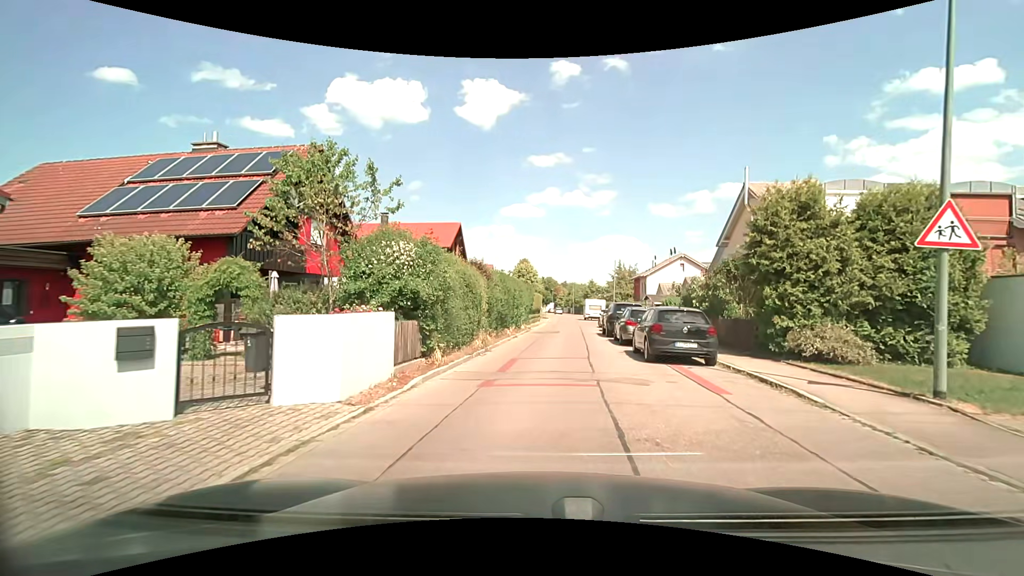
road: residential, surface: asphalt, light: Day
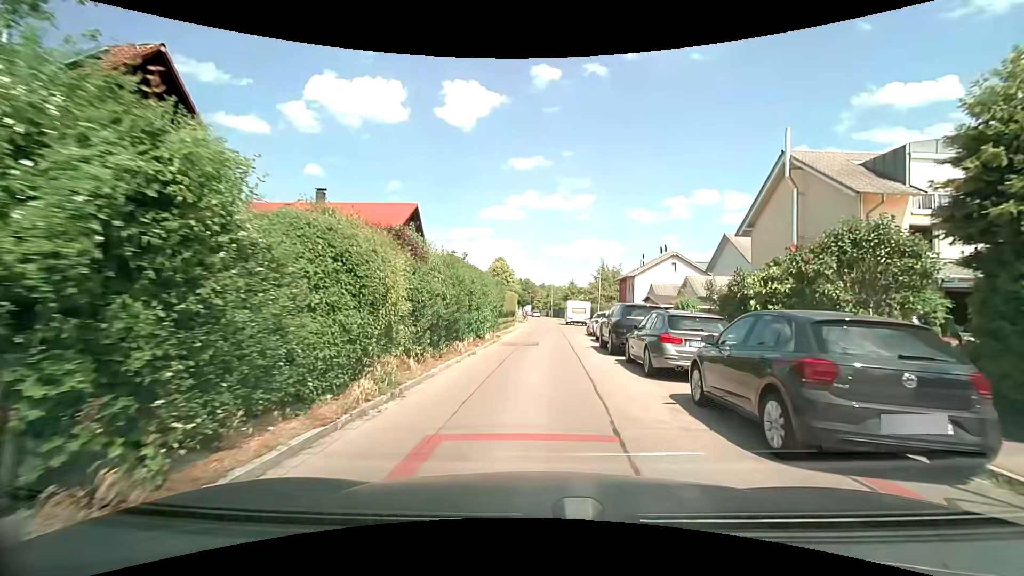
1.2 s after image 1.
(+0.2, +8.2) m; +3°
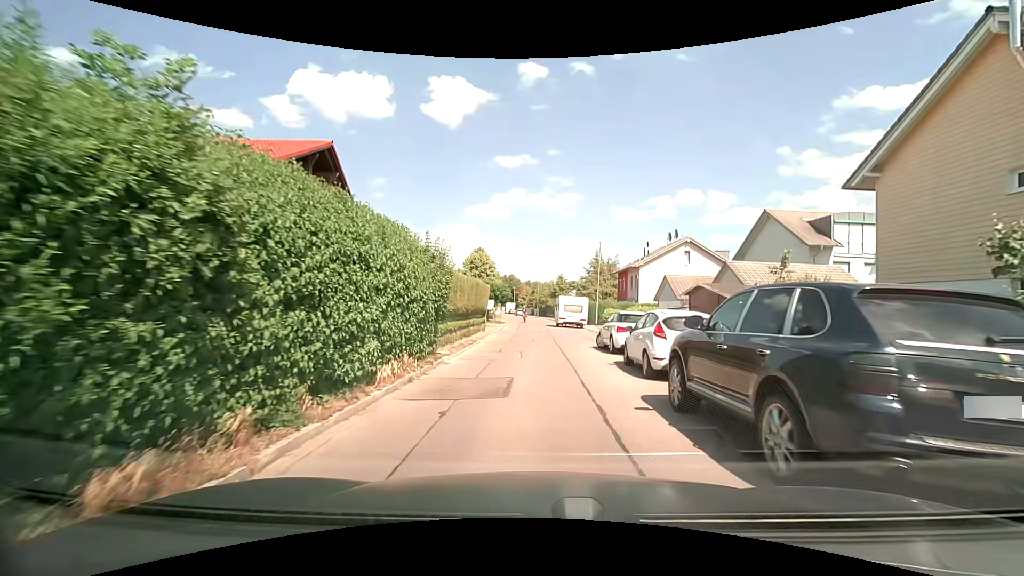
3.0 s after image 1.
(+0.2, +12.0) m; +2°
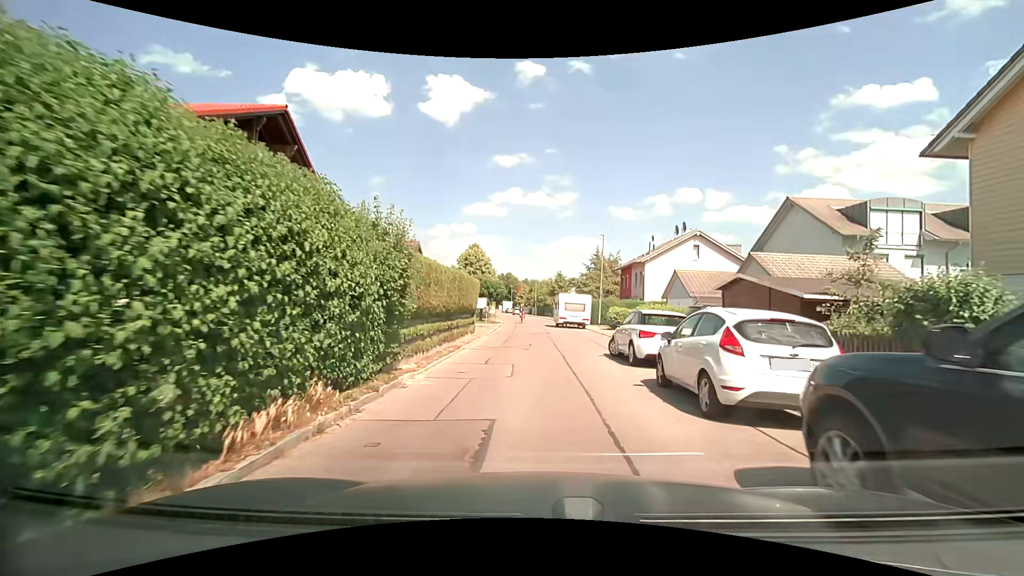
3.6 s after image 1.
(0.0, +3.8) m; 0°
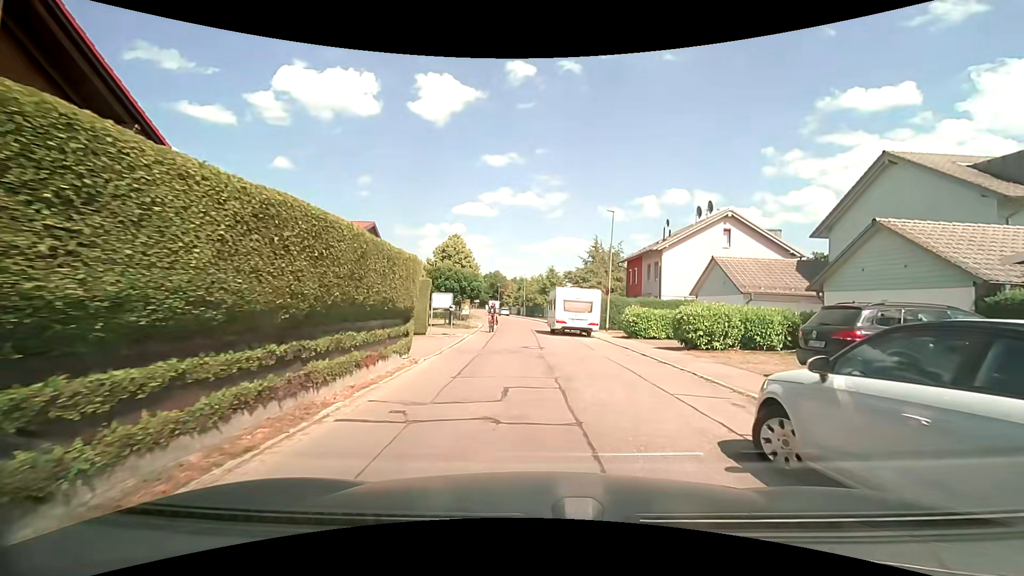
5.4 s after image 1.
(+0.2, +10.4) m; +2°
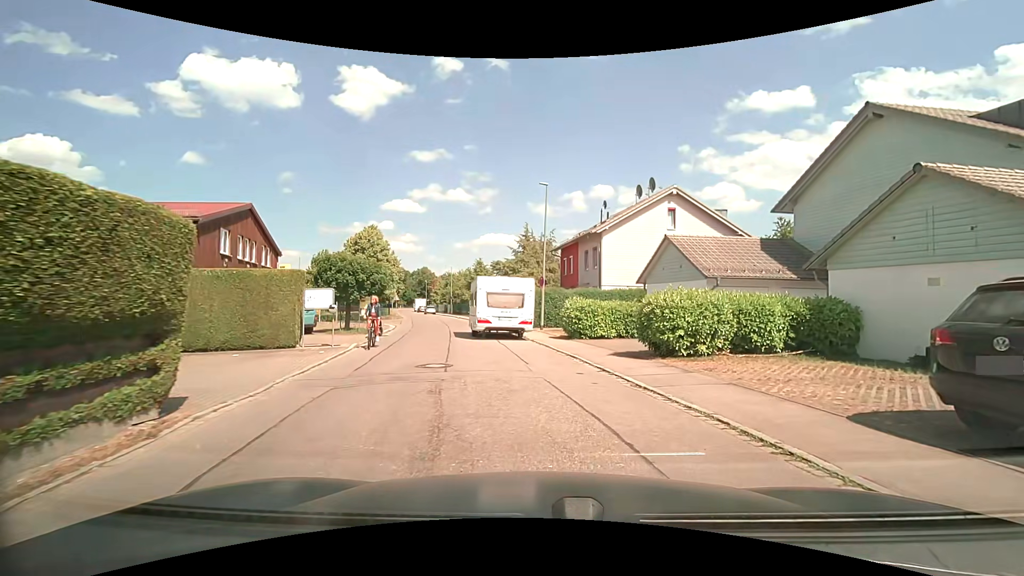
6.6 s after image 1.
(+0.4, +6.1) m; +8°
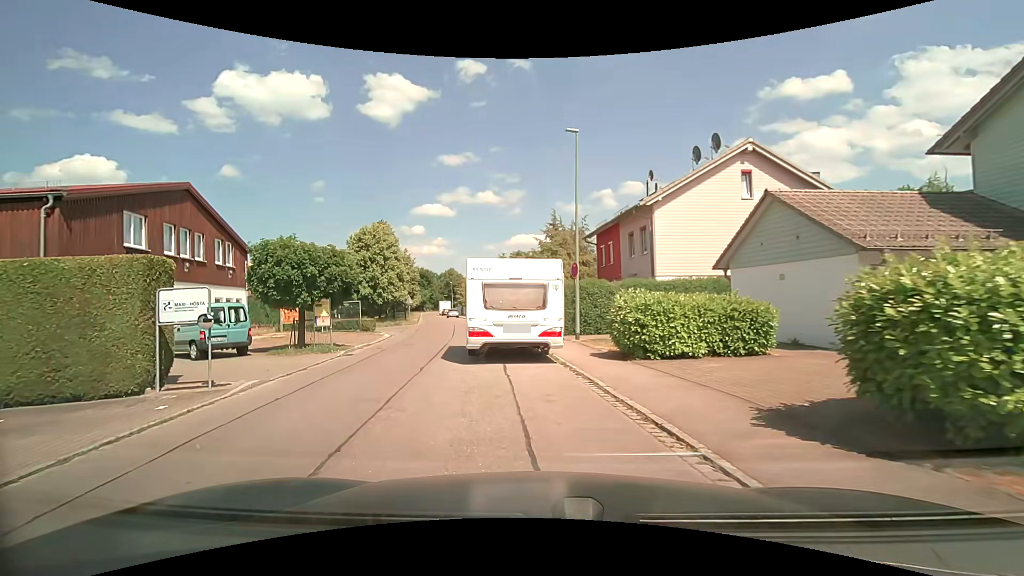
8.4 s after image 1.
(0.0, +8.0) m; -4°
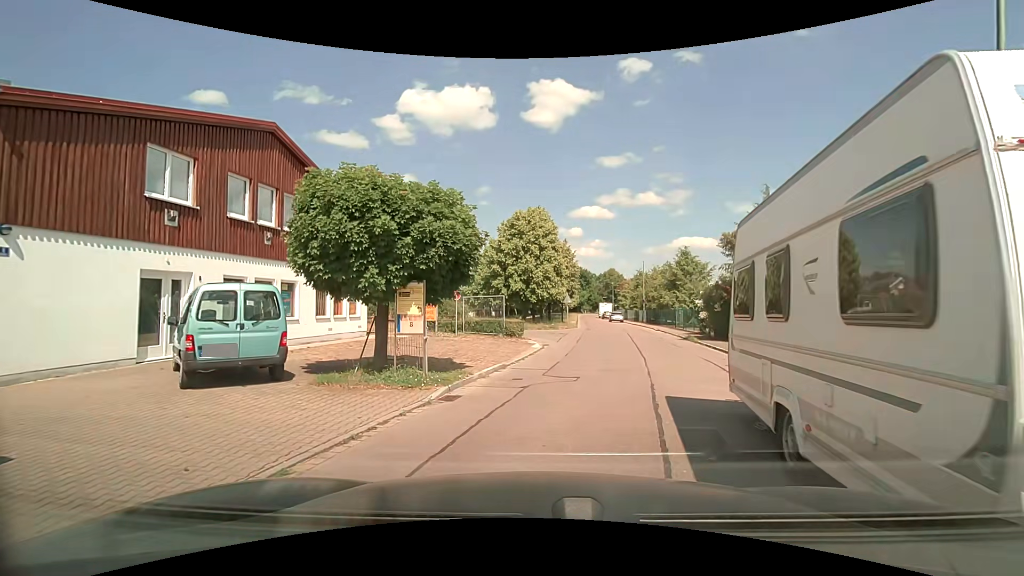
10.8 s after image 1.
(-2.1, +9.3) m; -18°
